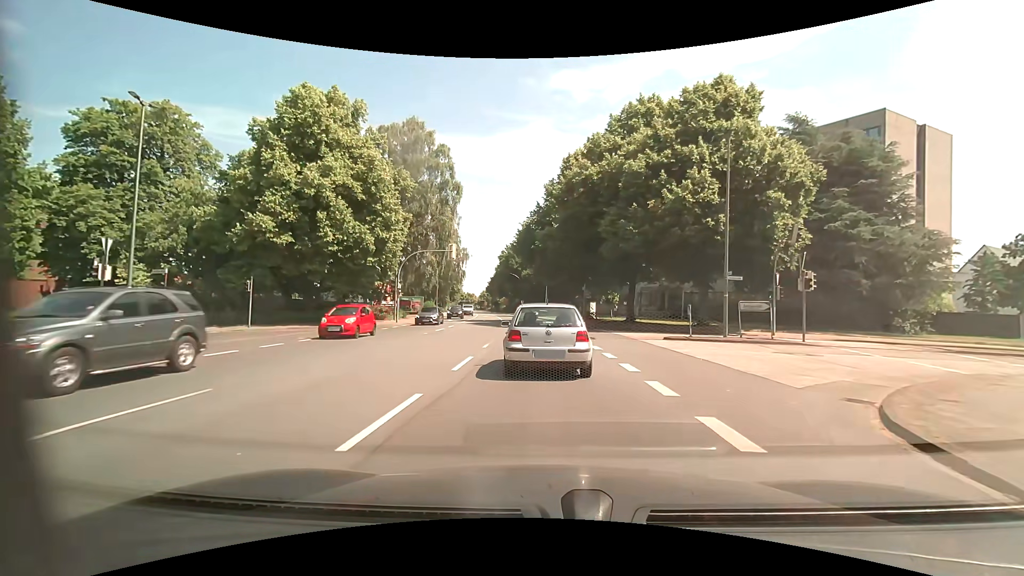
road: primary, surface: asphalt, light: Day
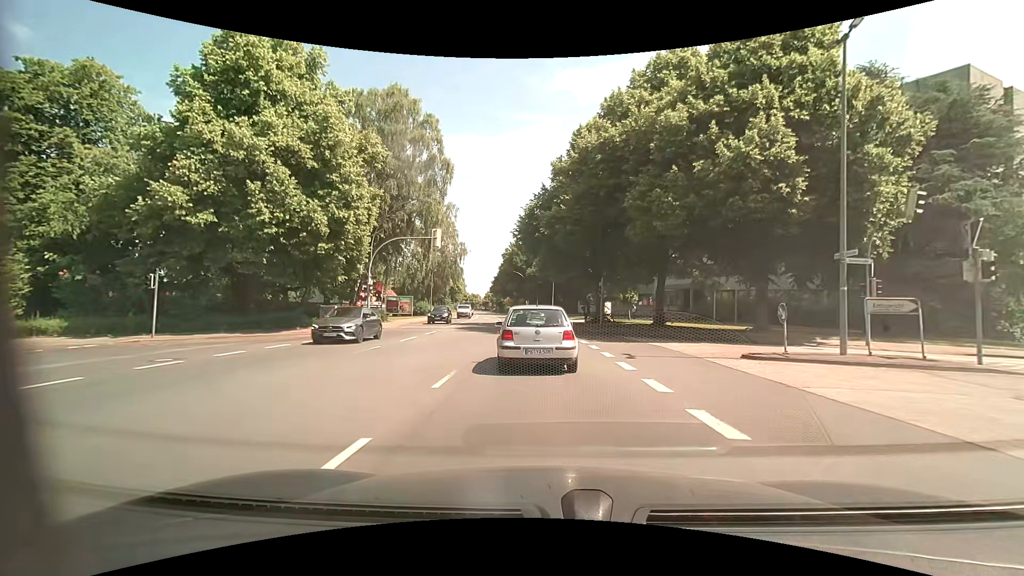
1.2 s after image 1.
(-0.1, +8.7) m; -1°
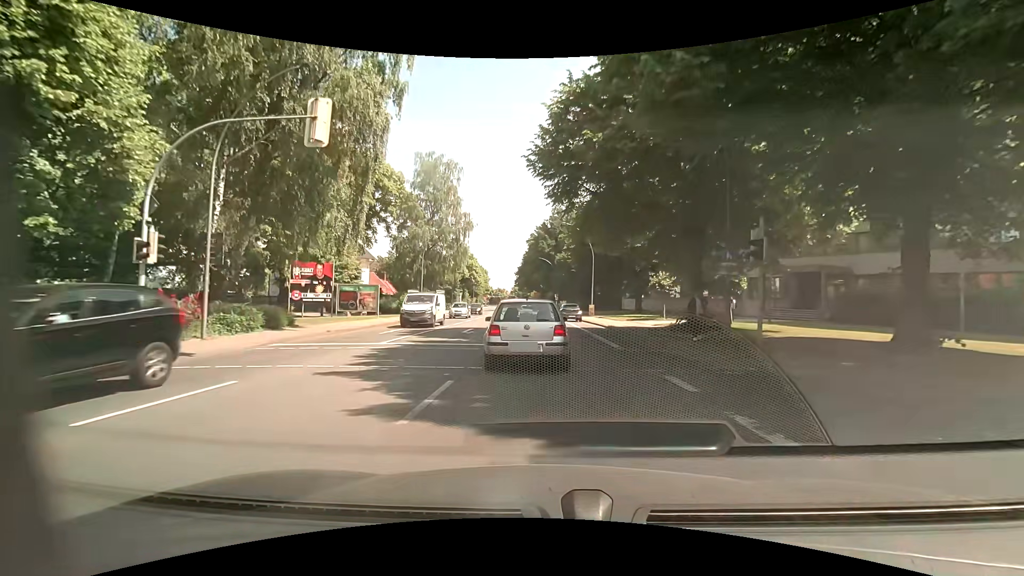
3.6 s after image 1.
(-0.6, +21.6) m; -3°
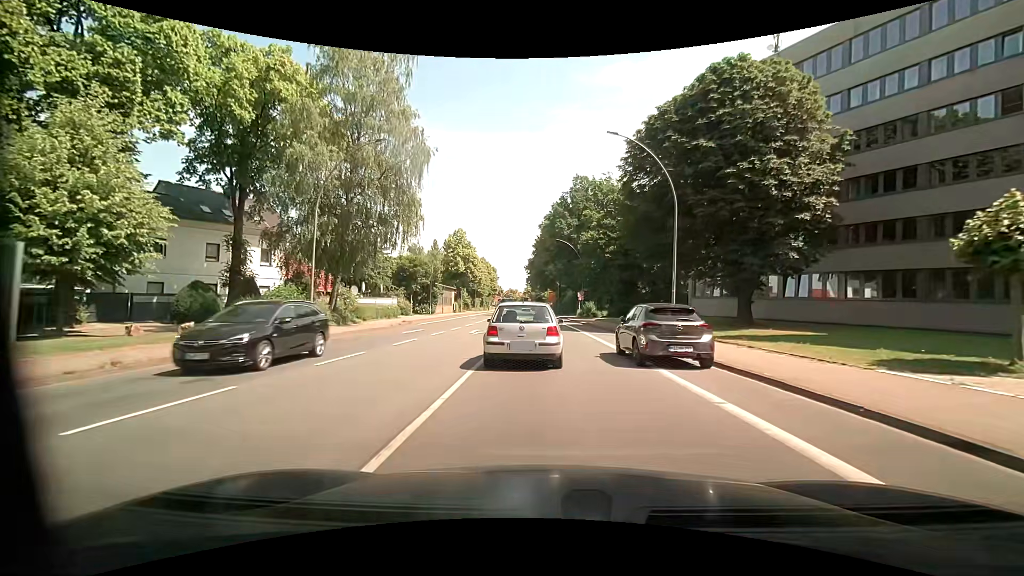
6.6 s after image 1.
(-0.5, +28.0) m; -2°
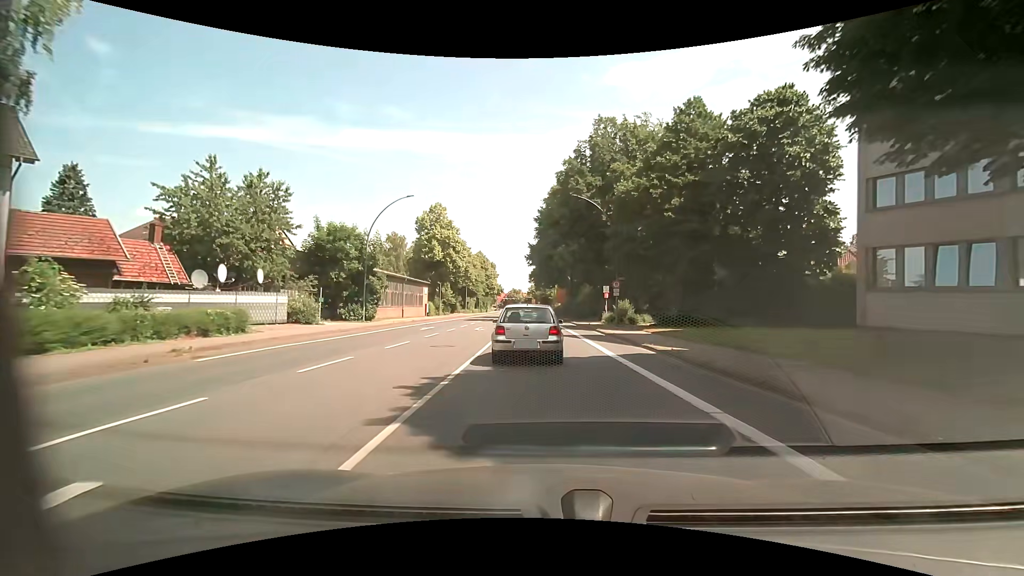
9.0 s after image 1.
(0.0, +25.2) m; 0°
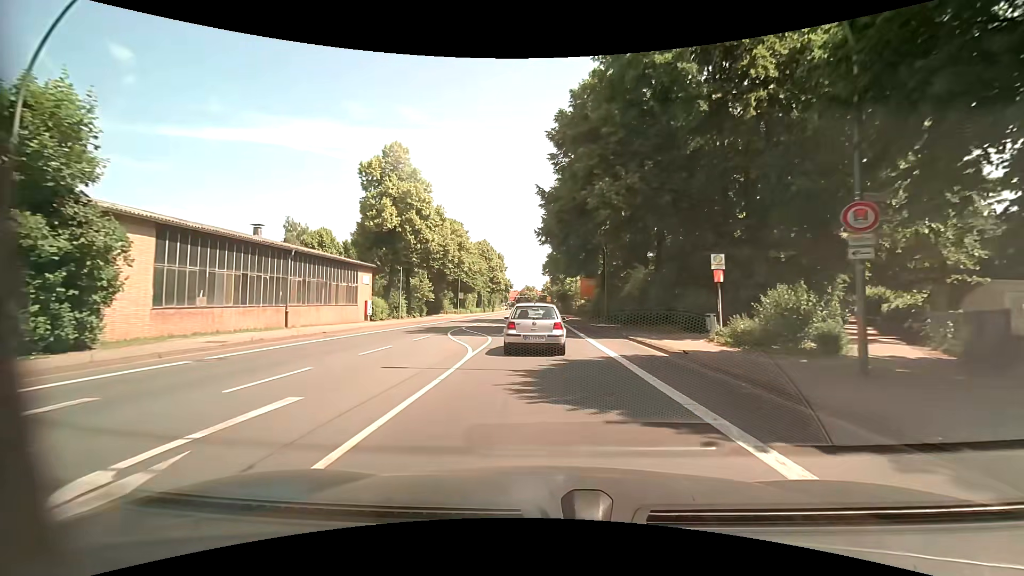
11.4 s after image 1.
(-0.5, +27.1) m; -1°
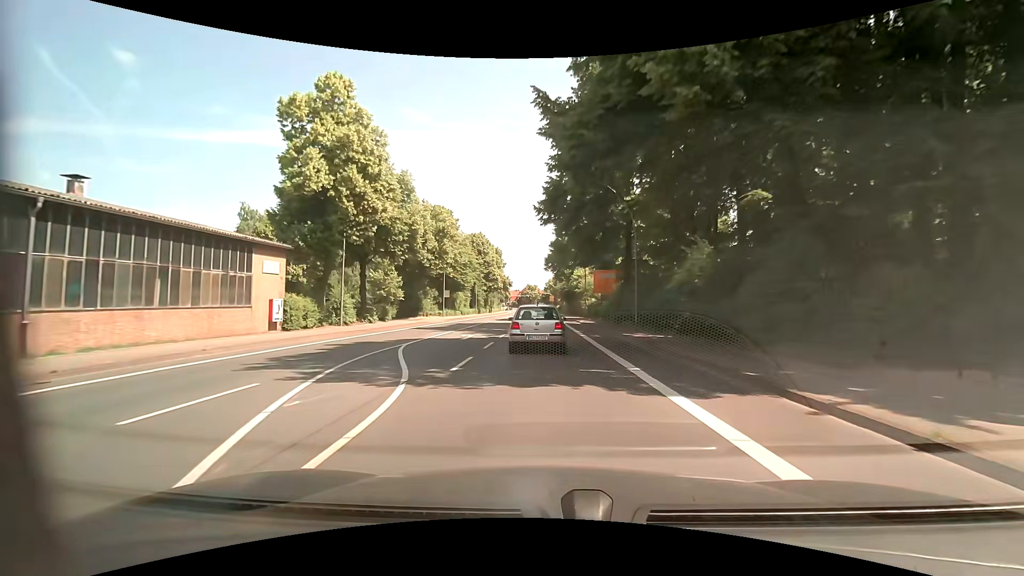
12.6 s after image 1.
(-0.2, +14.1) m; -1°
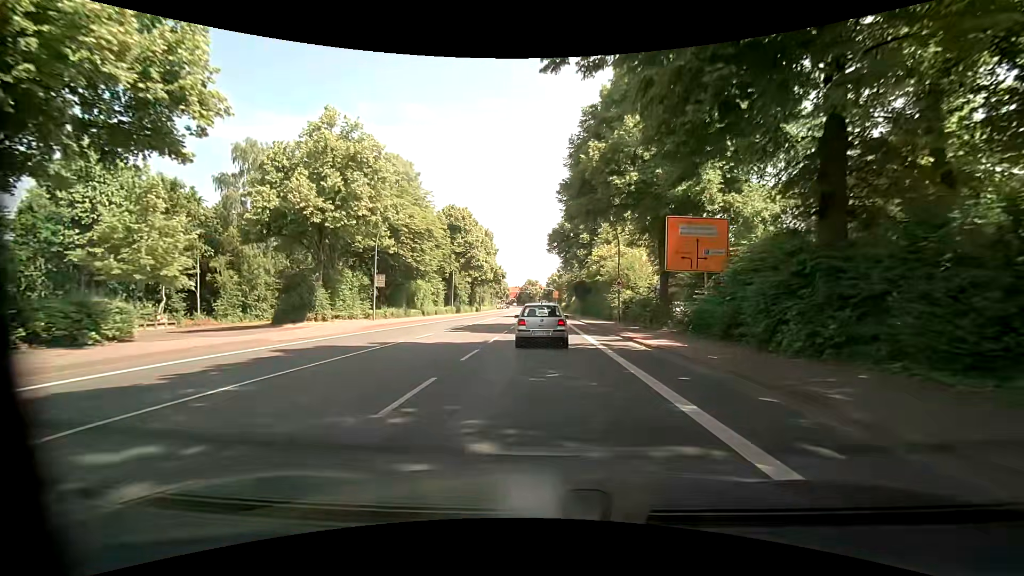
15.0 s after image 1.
(0.0, +28.5) m; 0°
(0, +10) (0, +20) (0, +30) (-1, +40) (-1, +50) (-1, +60) (-1, +70) (-1, +80) (-1, +90) (-1, +100) m
